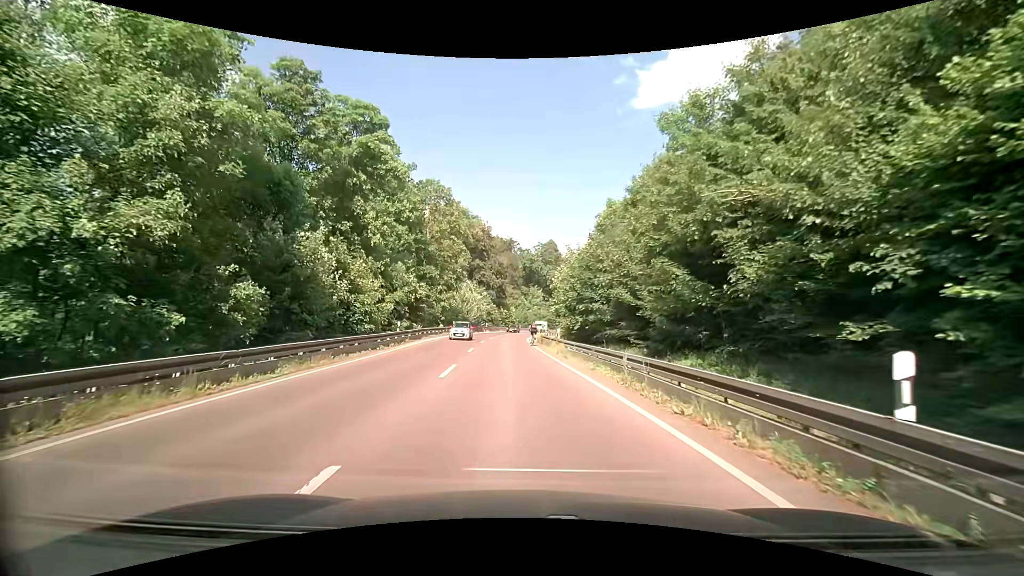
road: secondary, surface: asphalt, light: Day
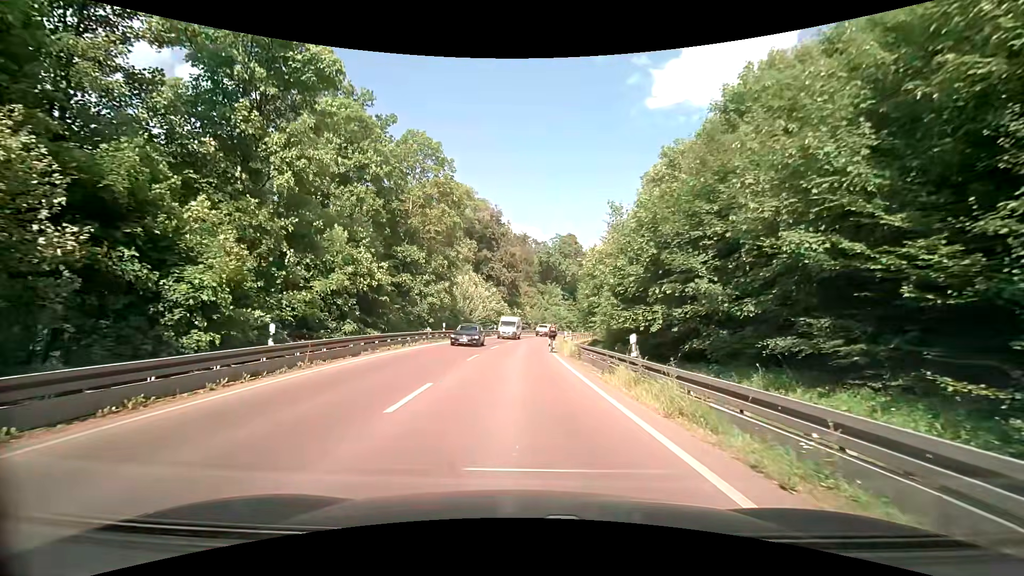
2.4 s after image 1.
(-0.3, +16.8) m; -2°
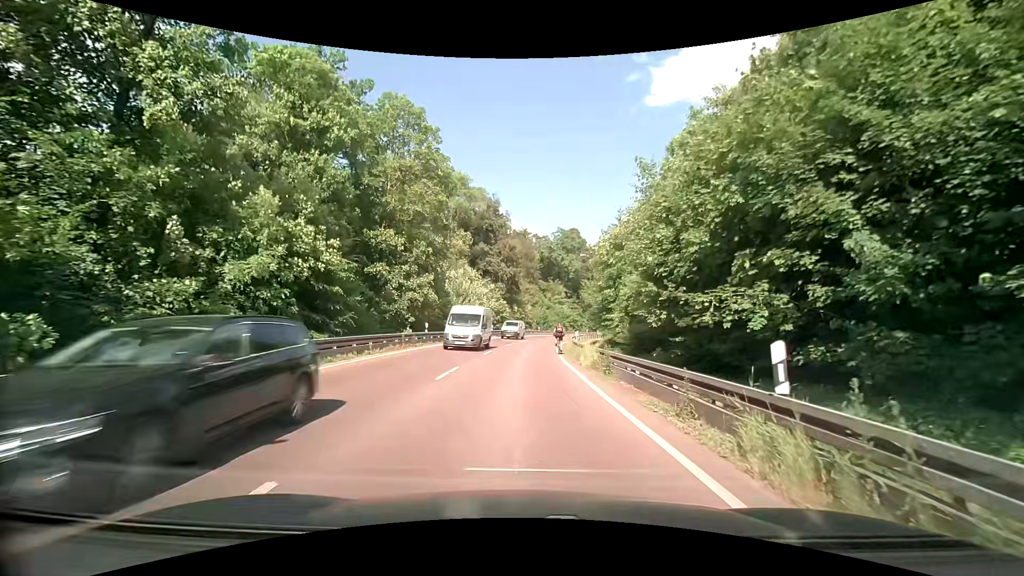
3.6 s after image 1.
(0.0, +7.3) m; 0°
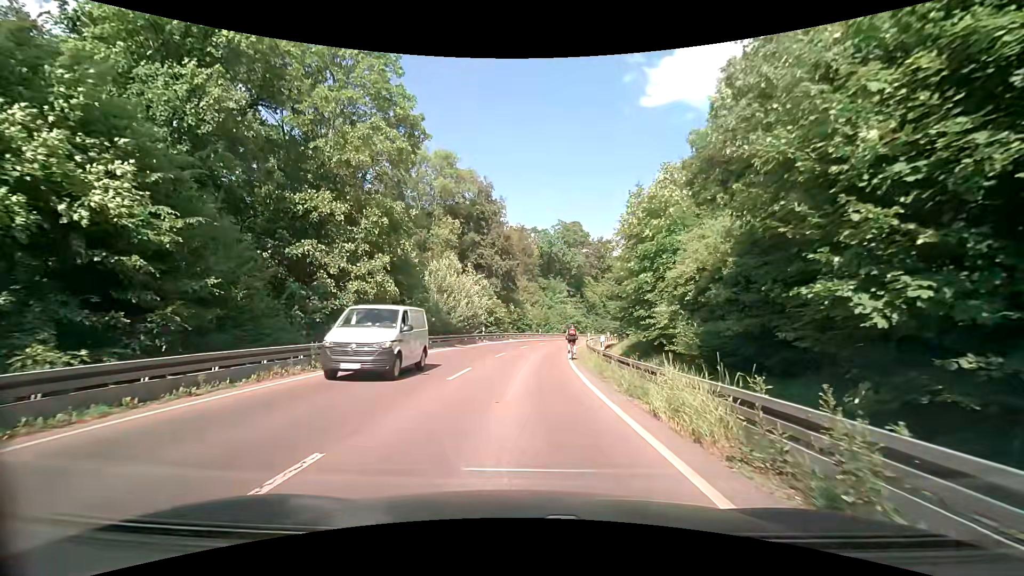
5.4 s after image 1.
(0.0, +11.0) m; 0°
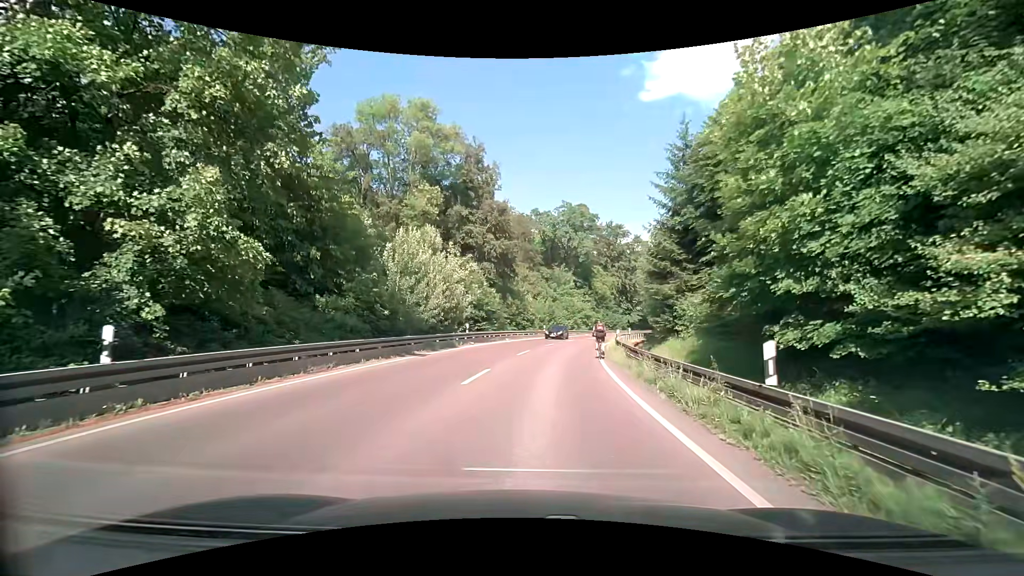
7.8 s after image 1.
(+0.1, +13.6) m; +1°
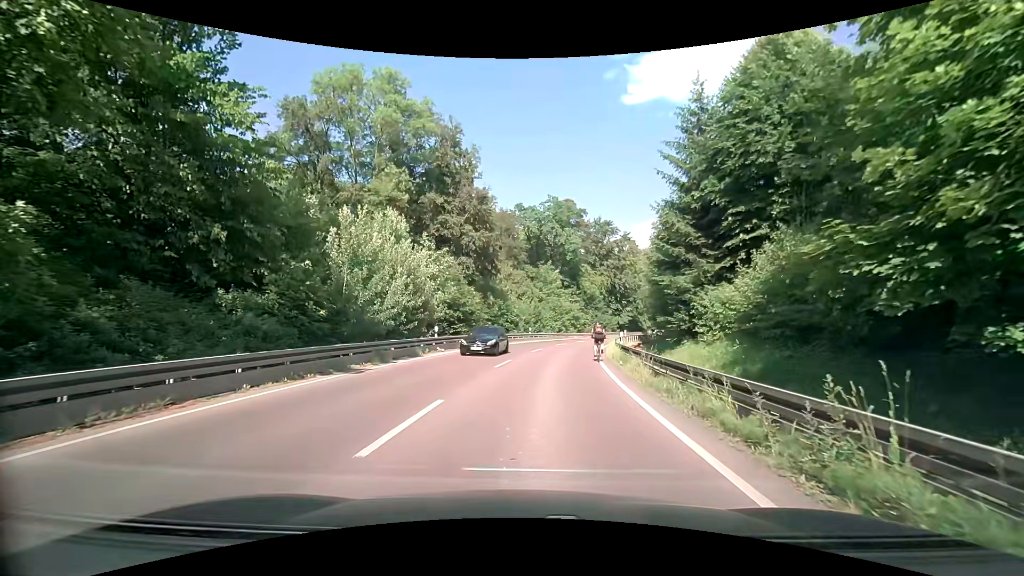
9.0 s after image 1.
(0.0, +6.2) m; +2°
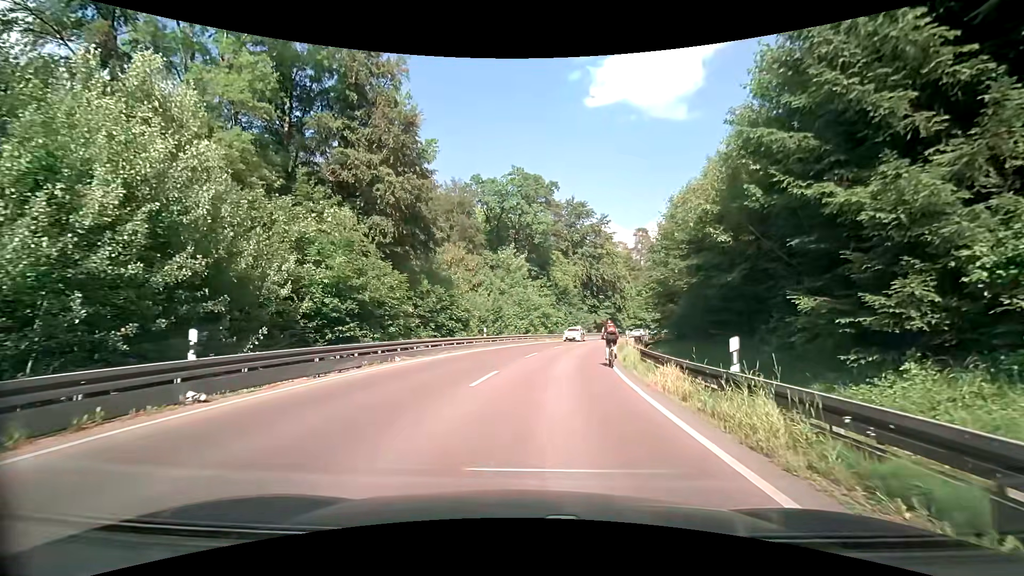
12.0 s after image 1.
(+0.4, +17.5) m; +4°
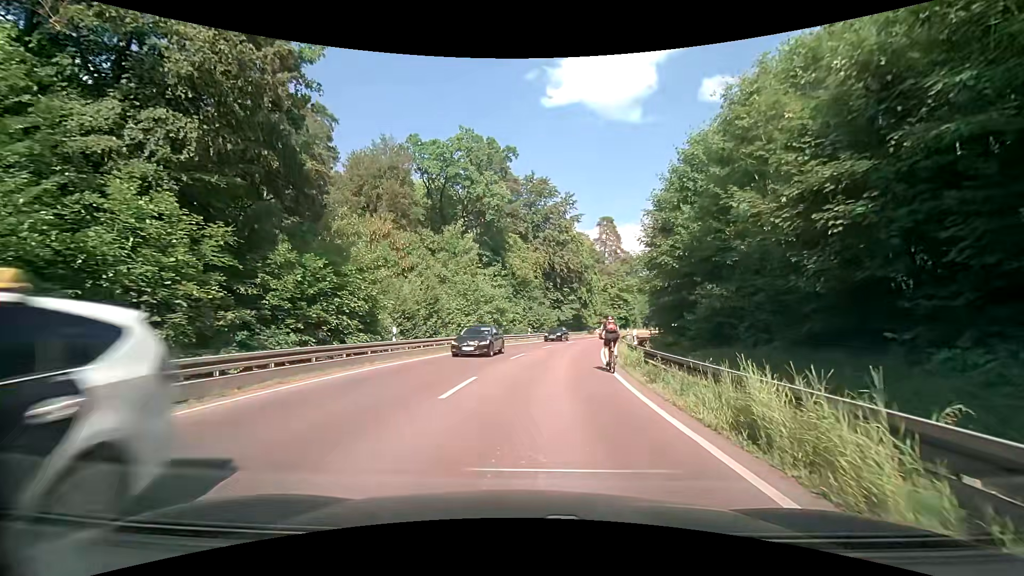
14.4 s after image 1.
(+0.4, +14.1) m; +4°
(0, +10) (+1, +20) (+2, +30) (+4, +40) (+6, +49) (+9, +59) (+12, +68) (+16, +78) (+20, +87) (+24, +96) m
